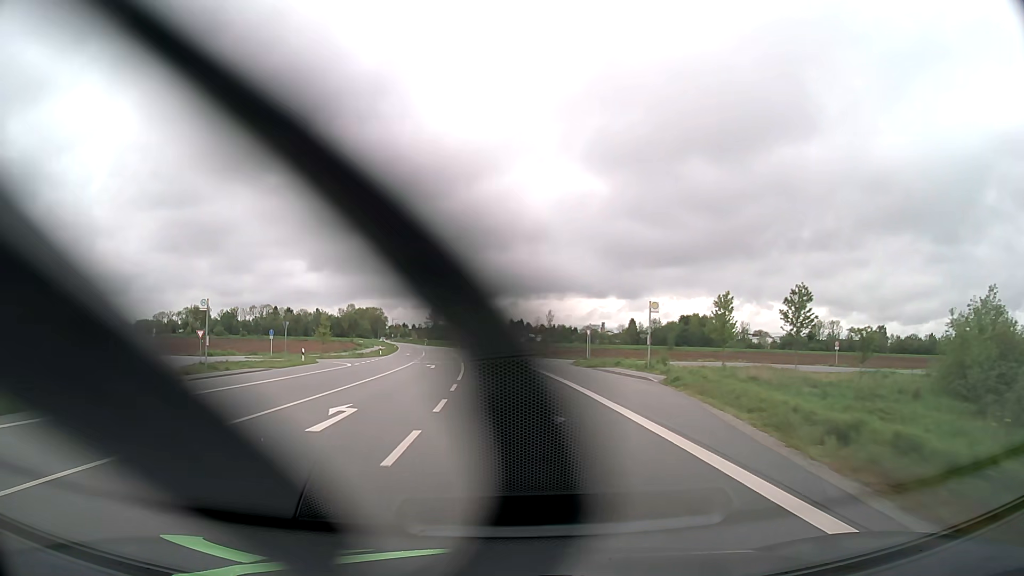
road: secondary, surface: asphalt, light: Day
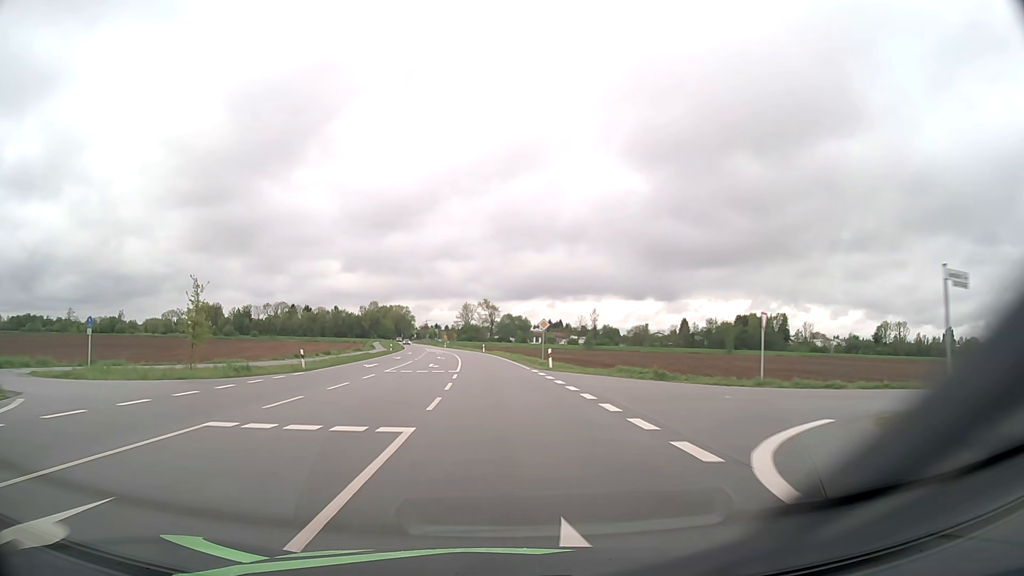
(-1.0, +37.7) m; -3°
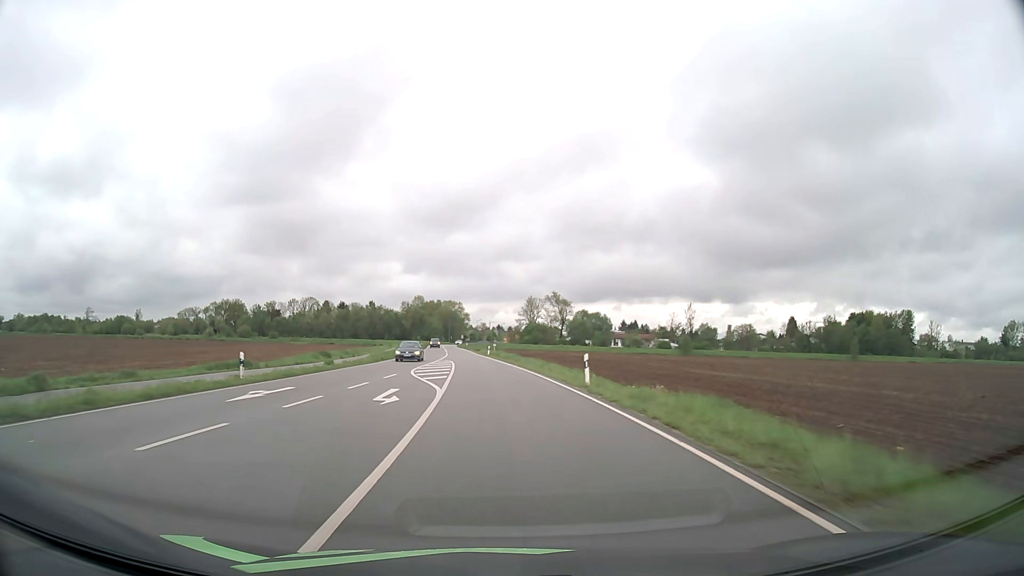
(-3.2, +62.8) m; -6°
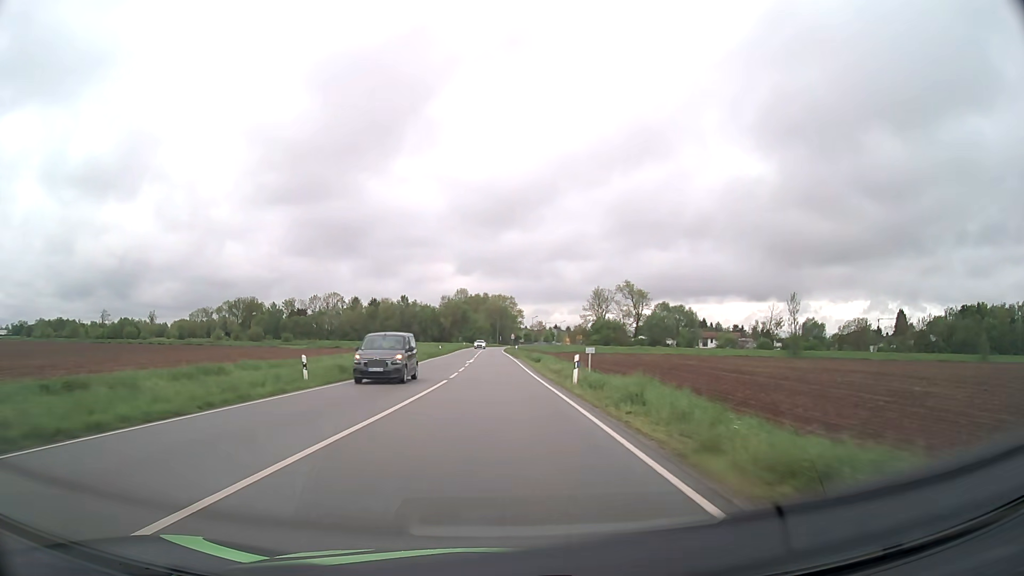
(-2.2, +50.2) m; -5°
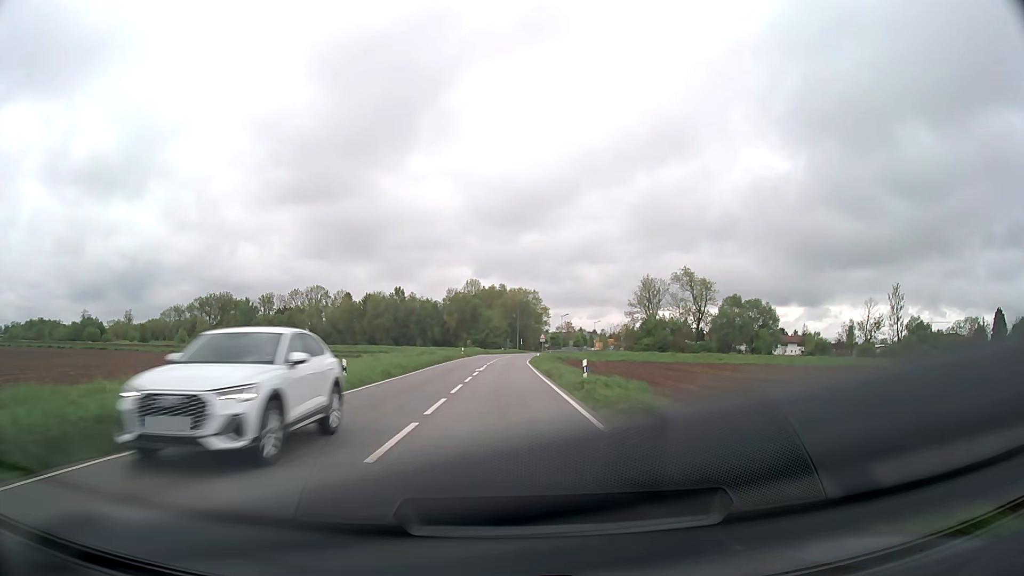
(-0.9, +50.1) m; -2°
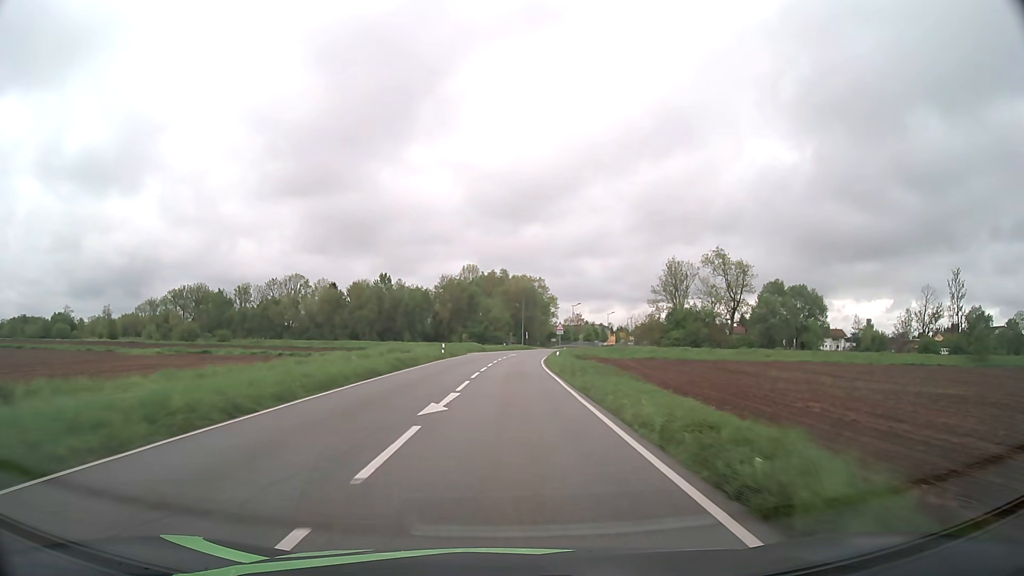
(-0.1, +24.6) m; 0°
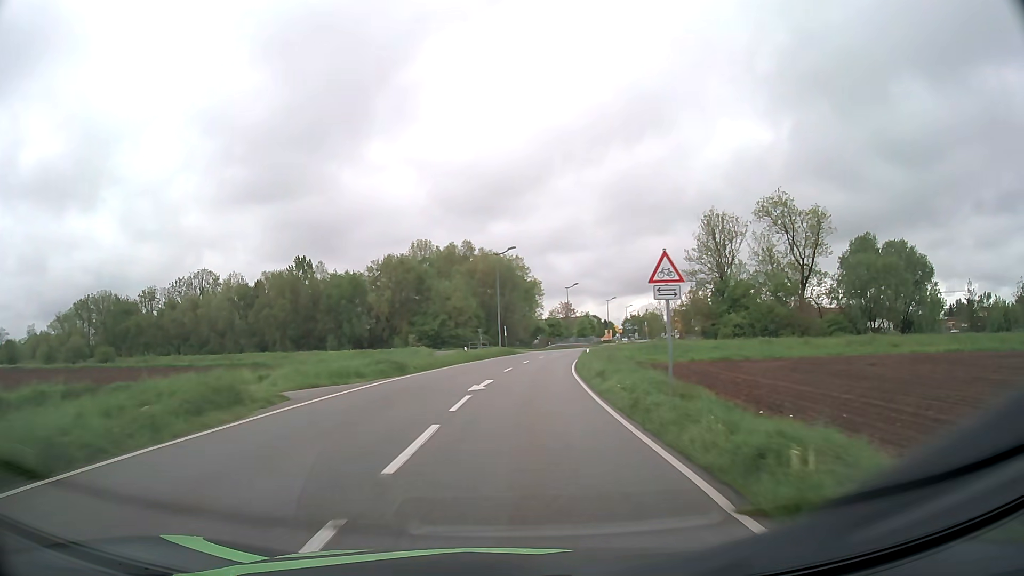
(+0.7, +46.3) m; +2°
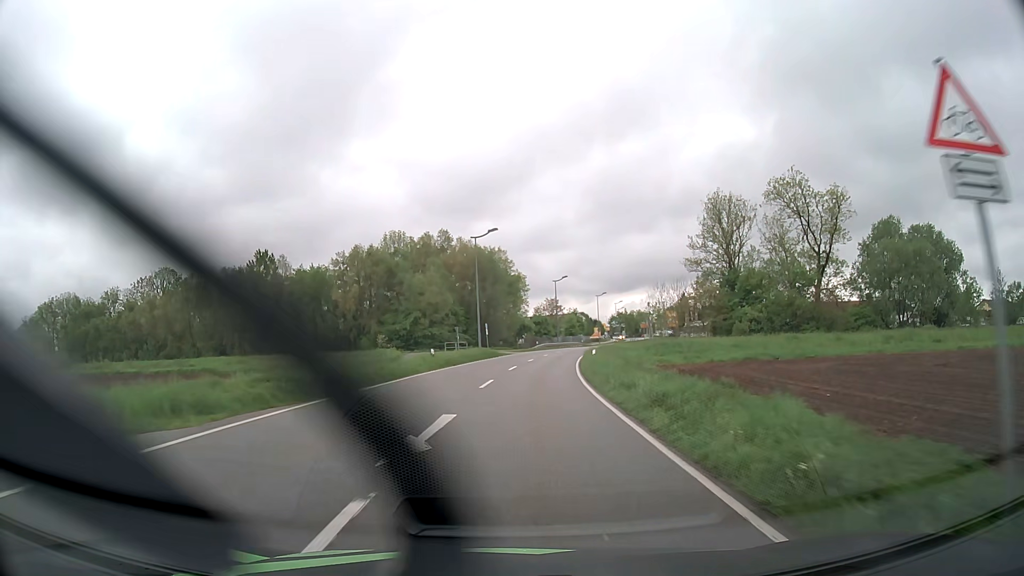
(+0.1, +10.9) m; +1°
(0, +10) (+1, +20) (+1, +30) (+2, +40) (+4, +50) (+5, +60) (+7, +69) (+10, +79) (+13, +89) (+16, +98) m
